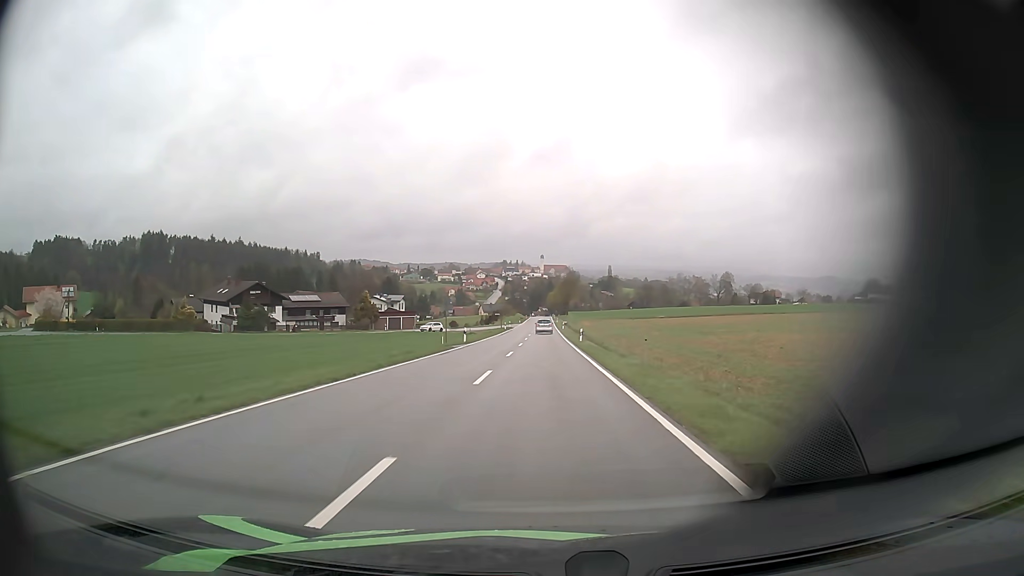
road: tertiary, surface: asphalt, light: Day
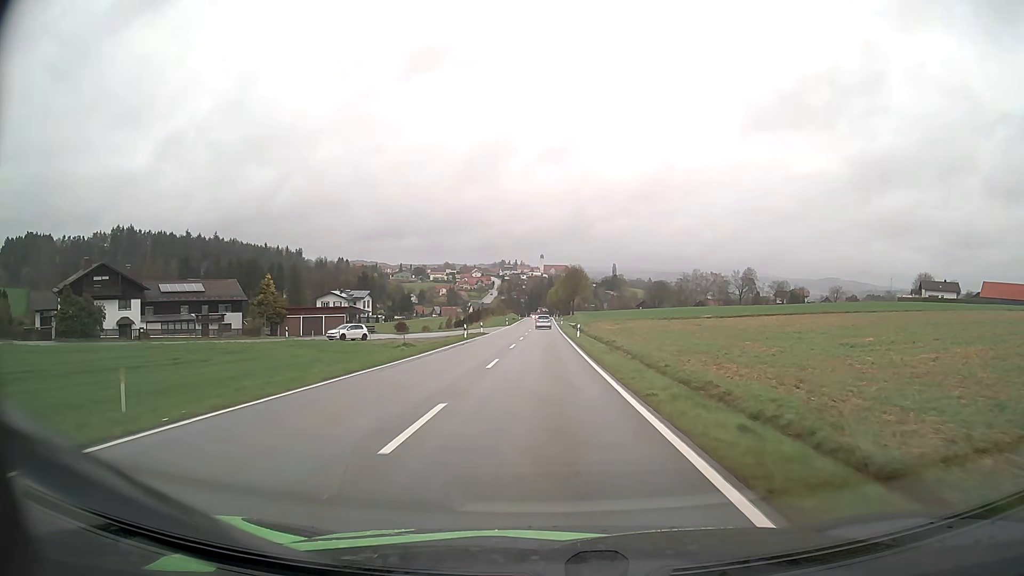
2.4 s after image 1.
(-0.1, +44.8) m; 0°
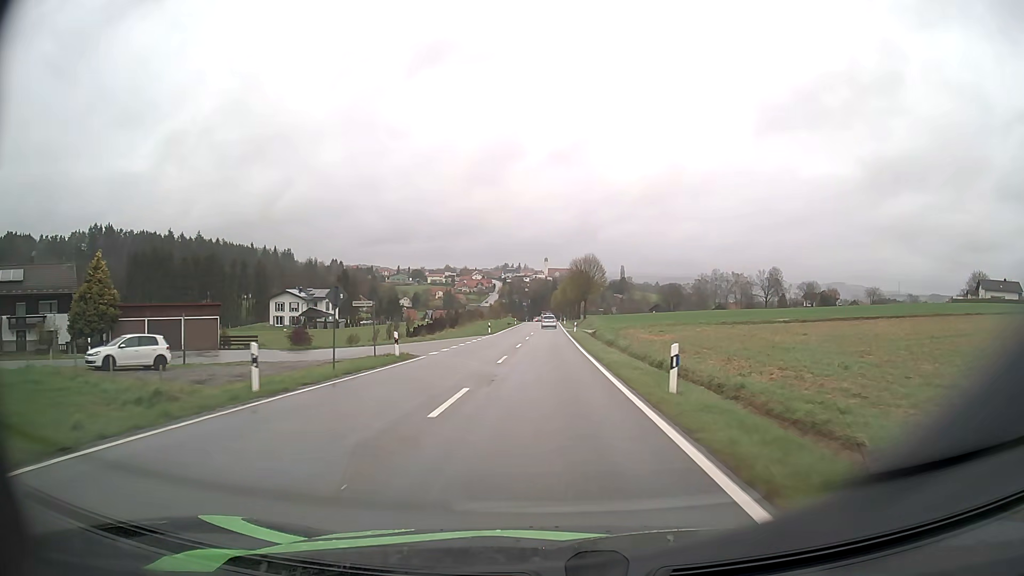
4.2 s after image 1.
(-0.1, +34.6) m; 0°
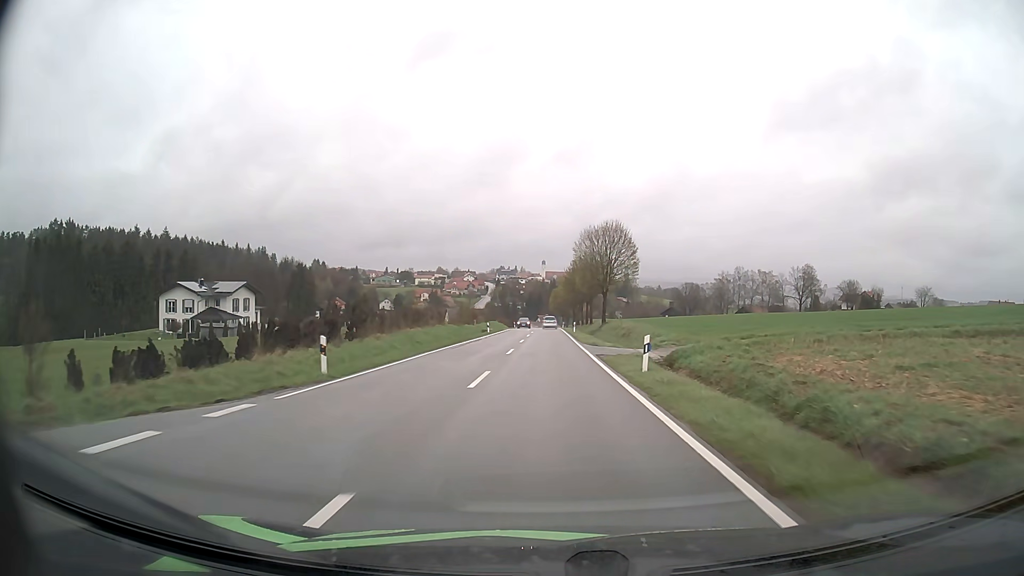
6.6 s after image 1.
(0.0, +45.6) m; 0°
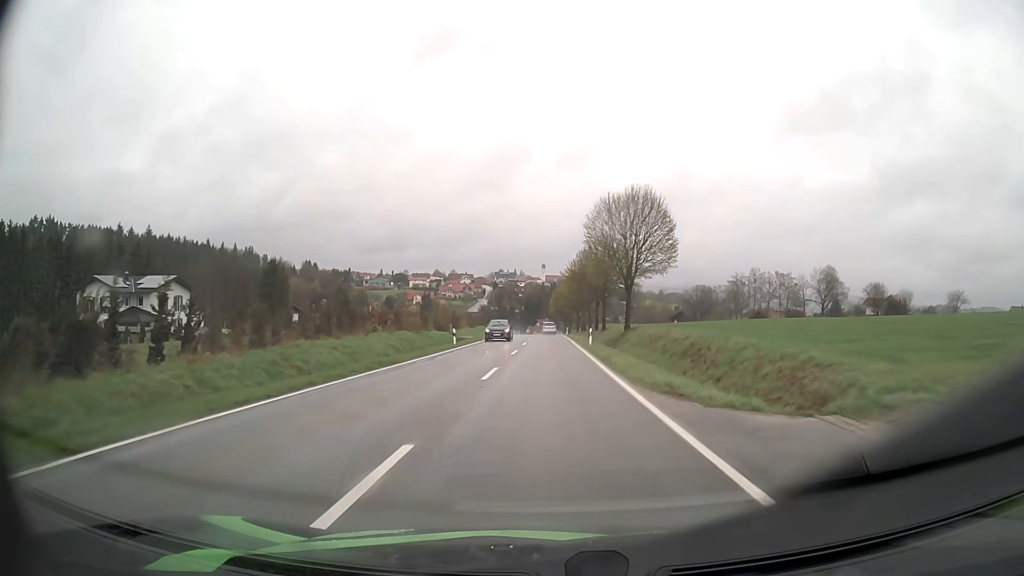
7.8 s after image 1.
(-0.1, +22.5) m; 0°
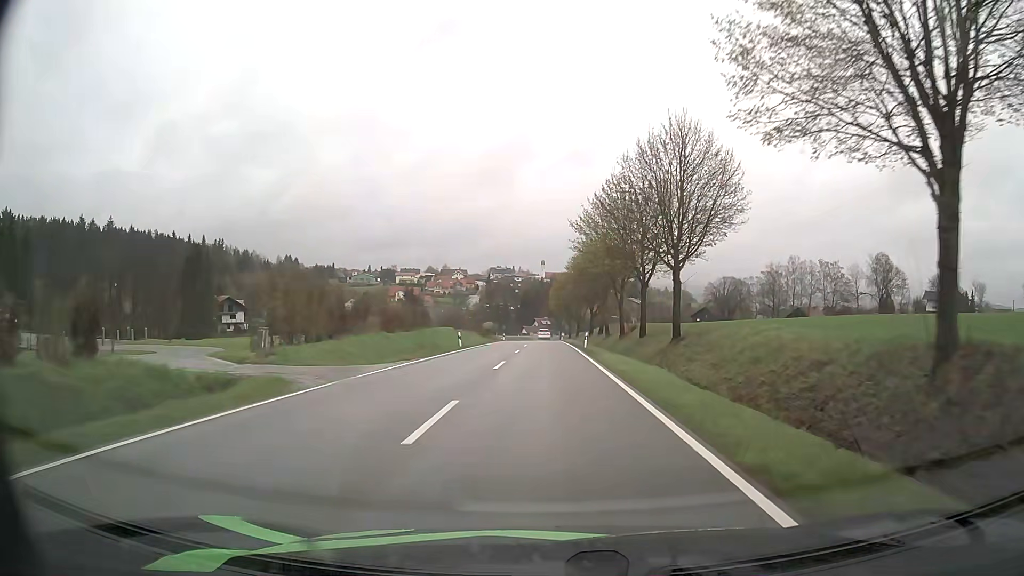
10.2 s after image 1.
(+0.2, +44.8) m; 0°
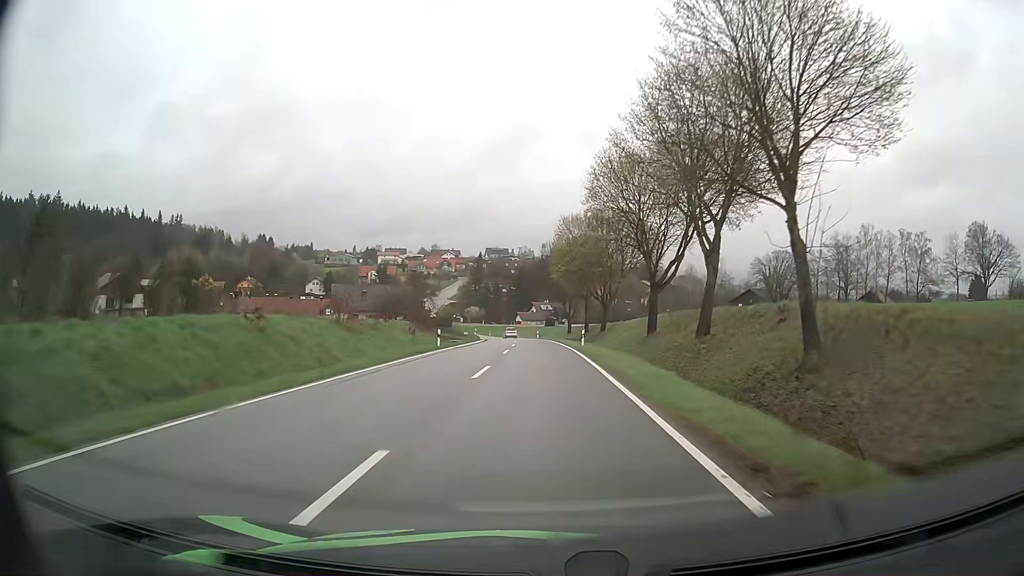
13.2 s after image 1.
(+0.1, +54.3) m; 0°
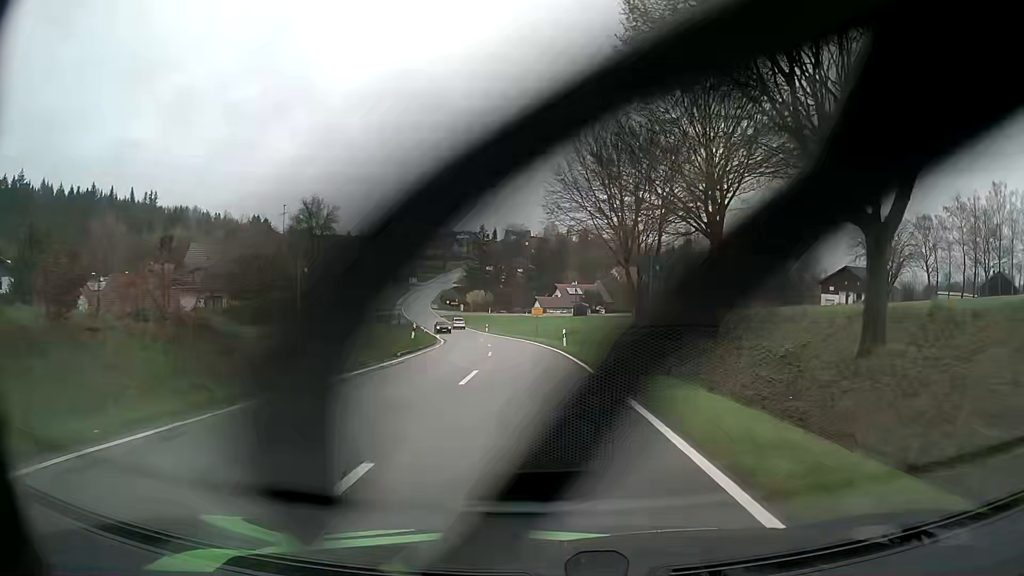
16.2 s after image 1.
(-0.8, +50.3) m; -2°
(0, +10) (0, +20) (-1, +30) (-2, +40) (-3, +50) (-5, +60) (-7, +70) (-9, +79) (-11, +89) (-14, +99) m
